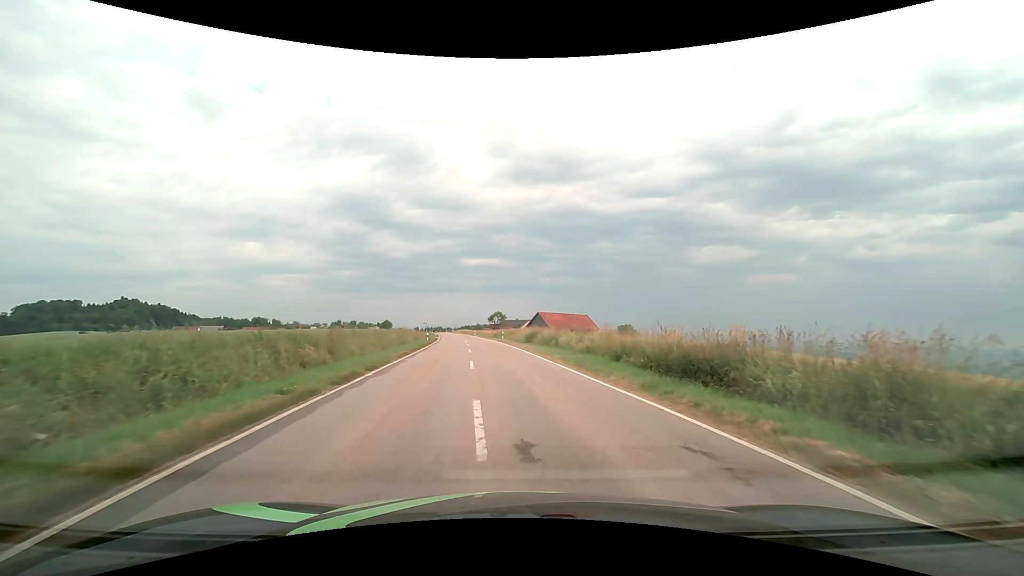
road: tertiary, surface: asphalt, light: Day
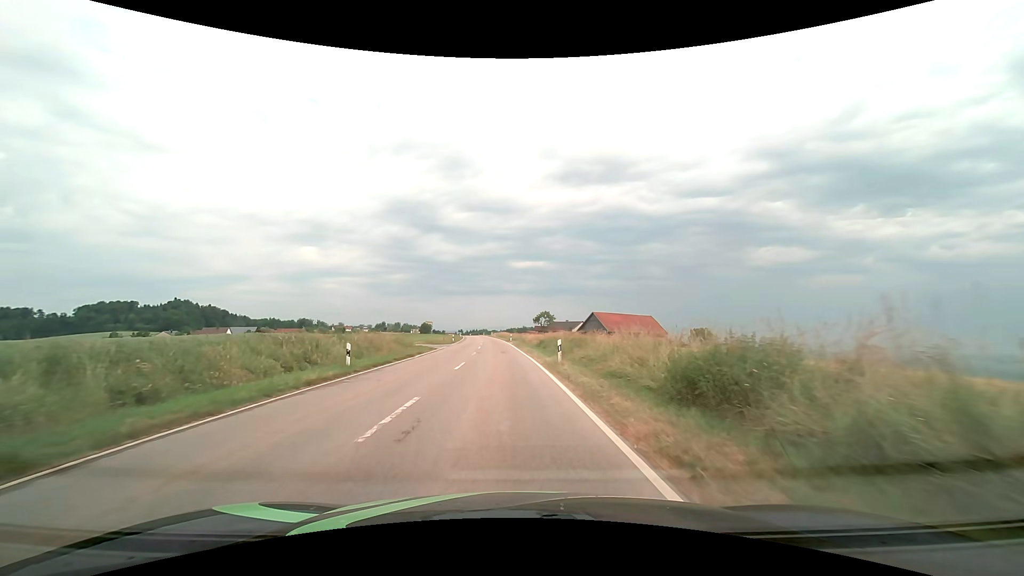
(-1.0, +33.7) m; -5°
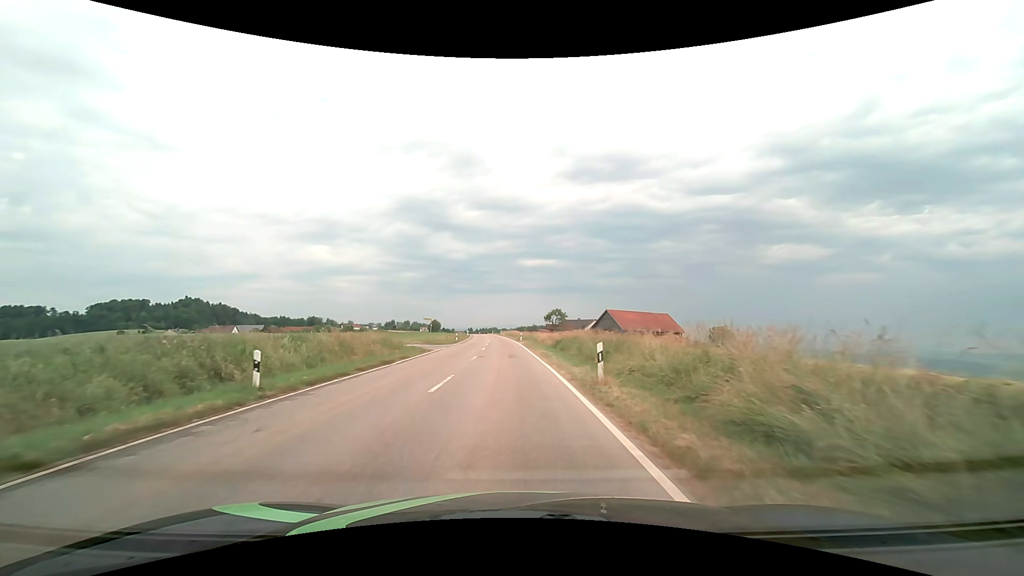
(-0.1, +7.2) m; -1°
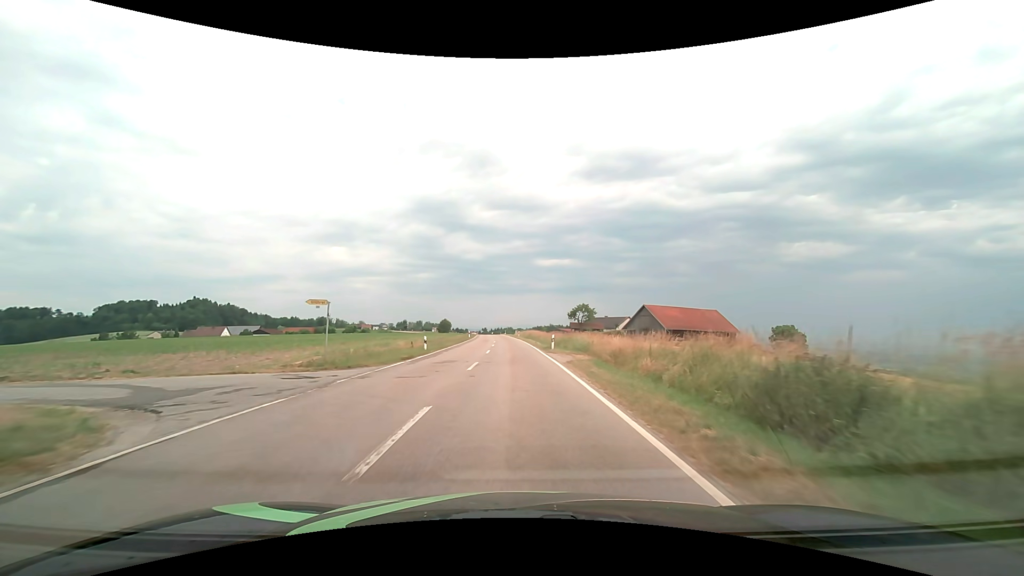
(-0.7, +30.4) m; -2°
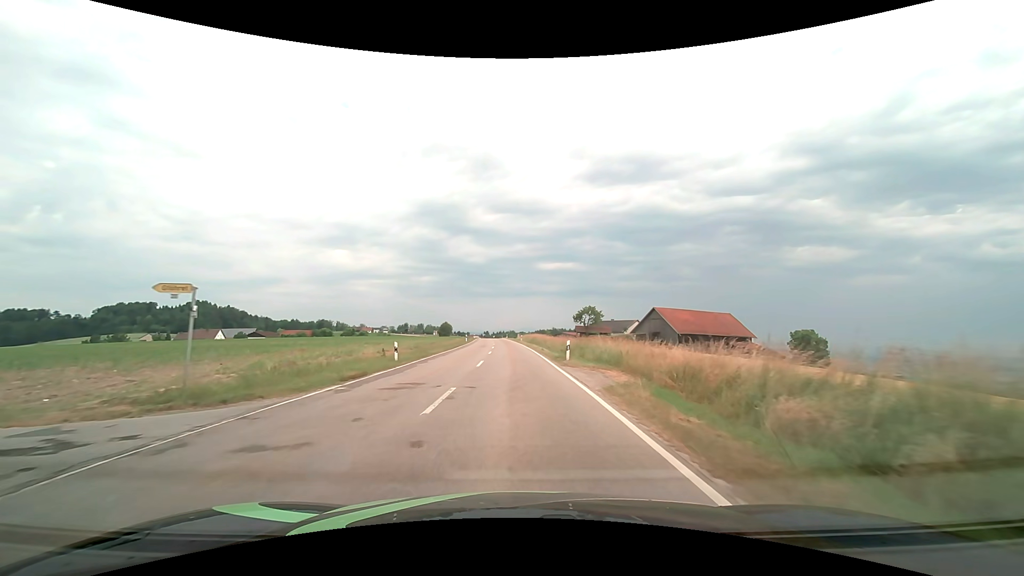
(0.0, +8.0) m; 0°
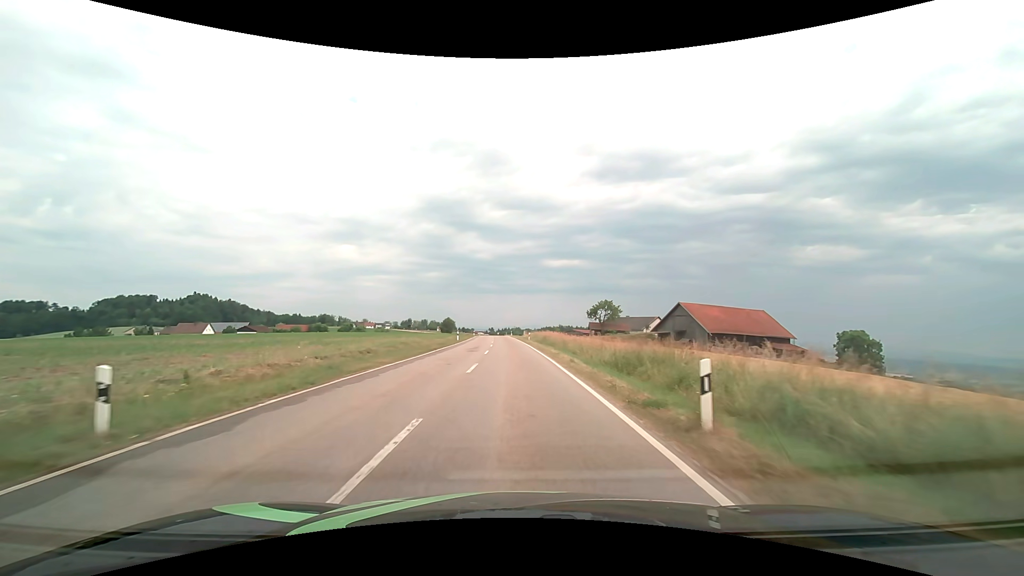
(-0.1, +16.4) m; 0°
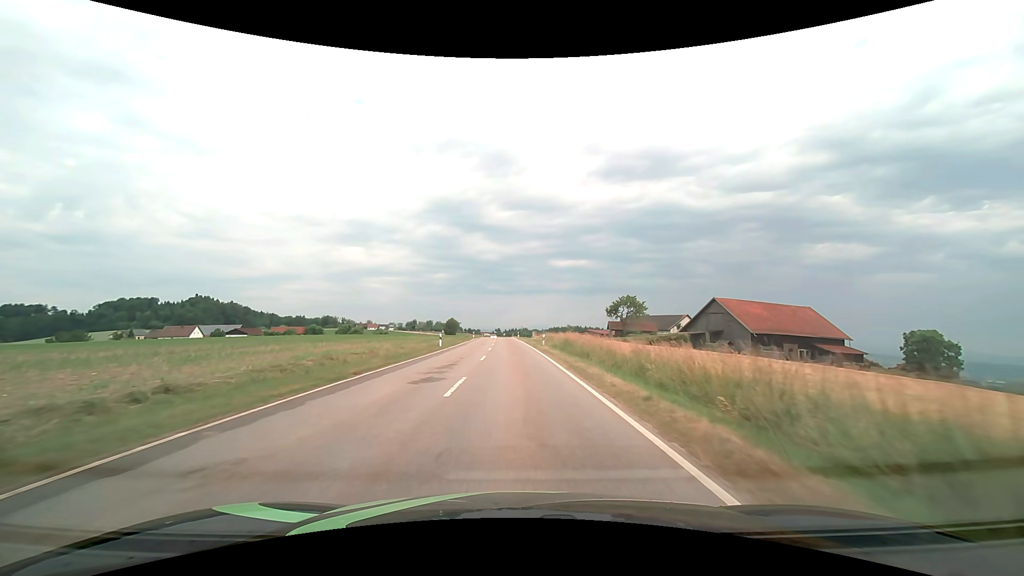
(-0.1, +17.0) m; -1°
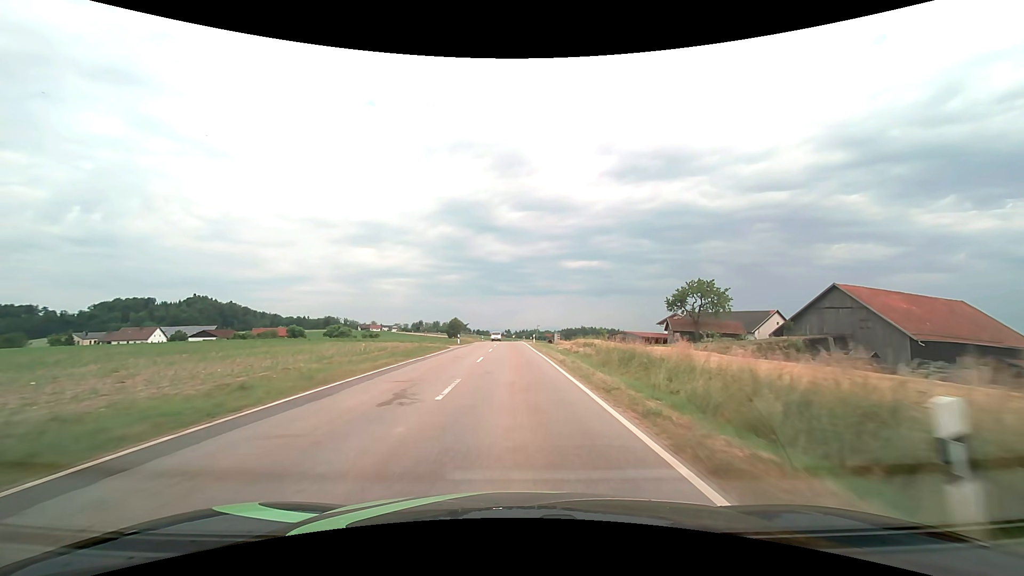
(-0.5, +35.5) m; -1°
(0, +10) (0, +20) (0, +30) (0, +40) (-1, +50) (-1, +60) (-1, +70) (-1, +80) (-1, +90) (-1, +100) m
